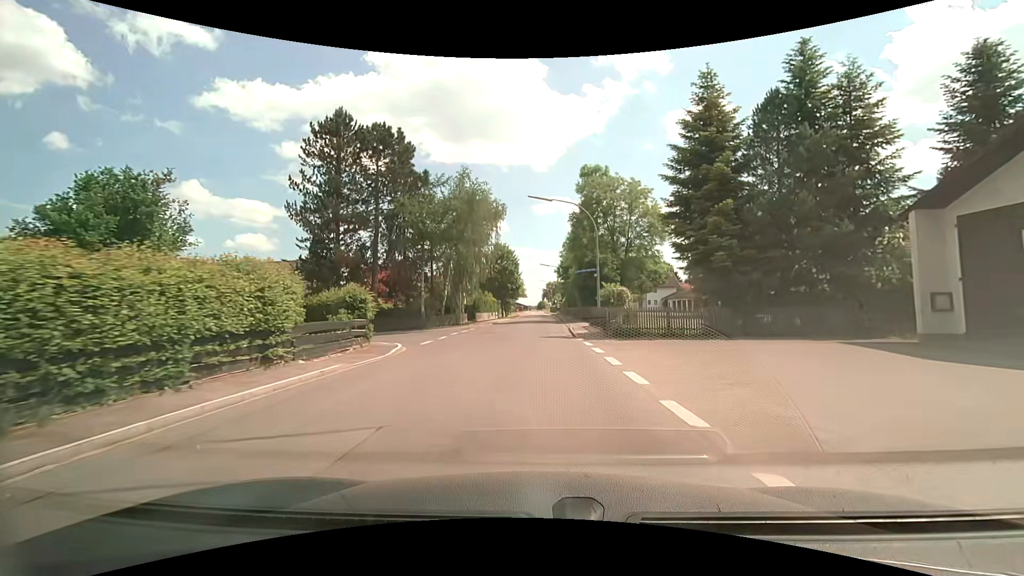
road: tertiary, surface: asphalt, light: Day
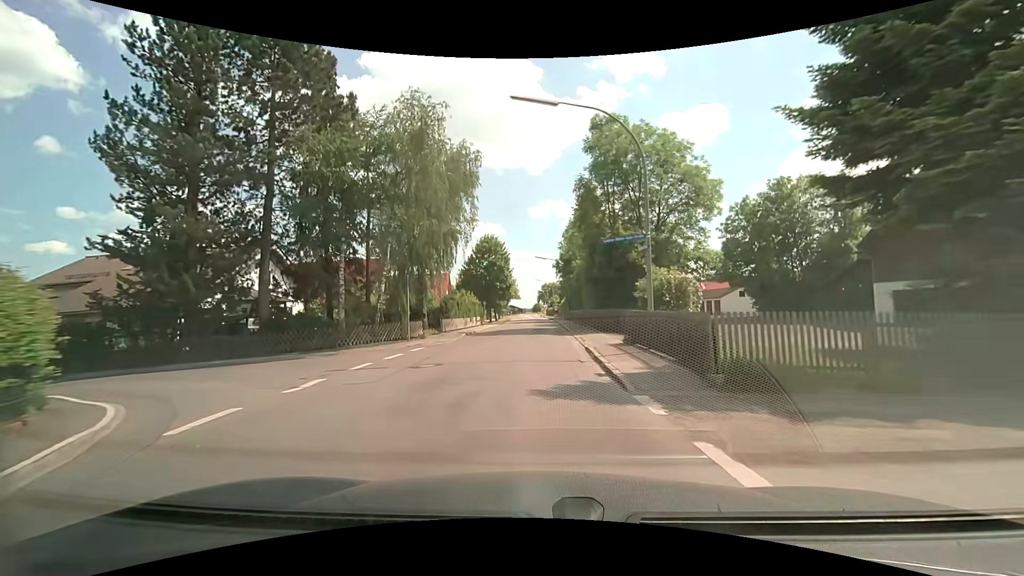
(+0.2, +14.0) m; +1°
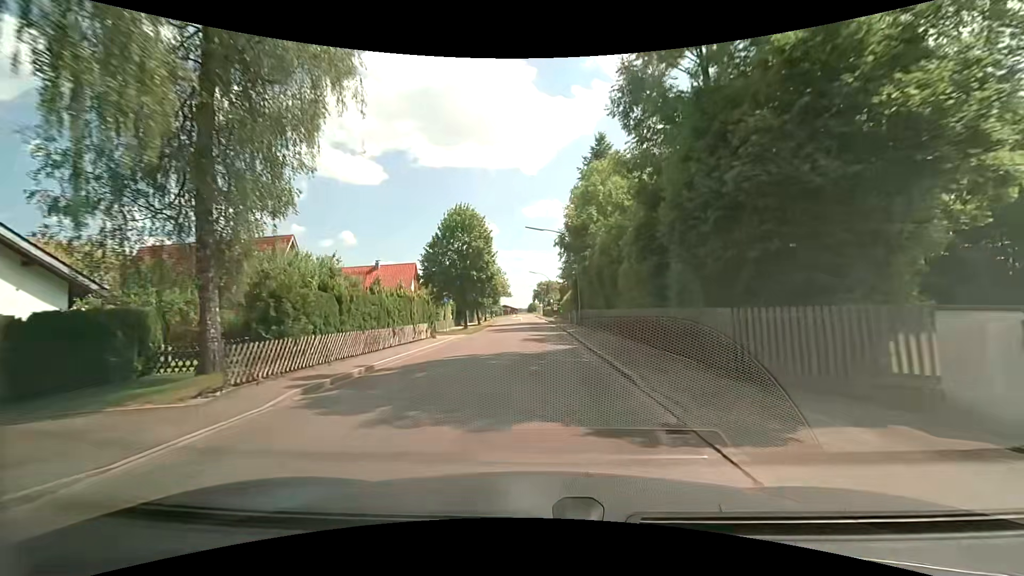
(0.0, +21.1) m; 0°
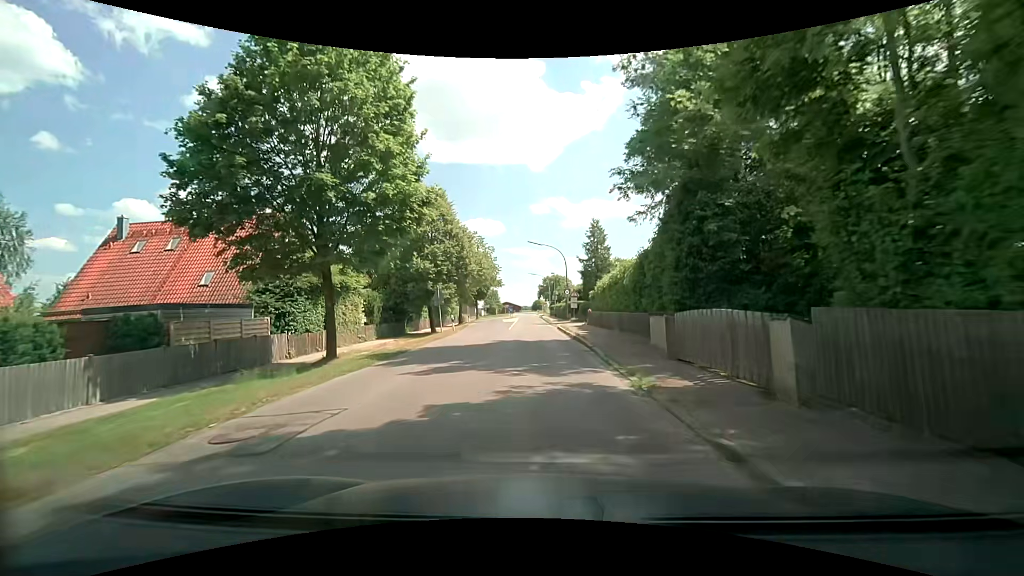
(-0.1, +34.2) m; -1°
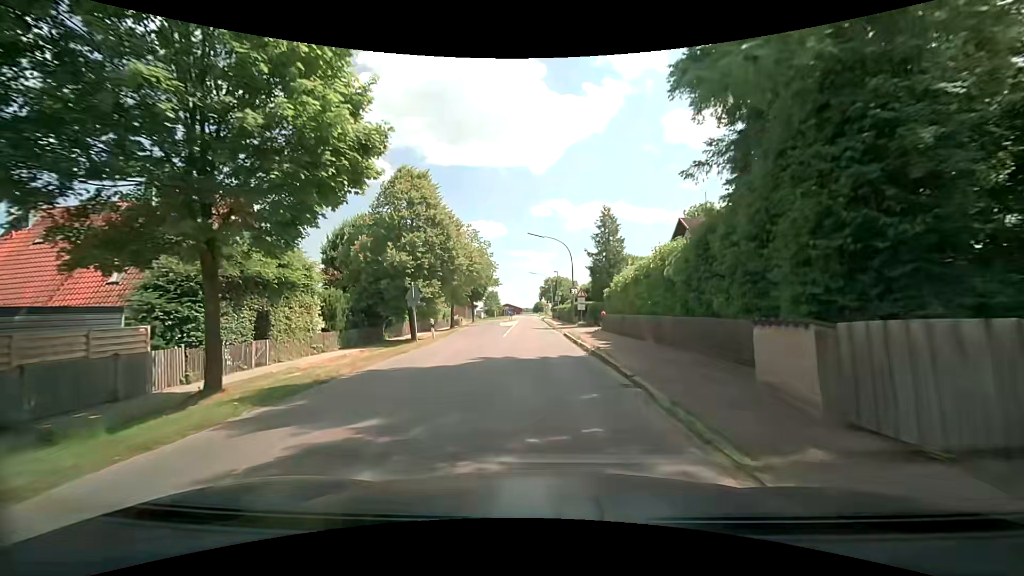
(0.0, +6.5) m; -1°
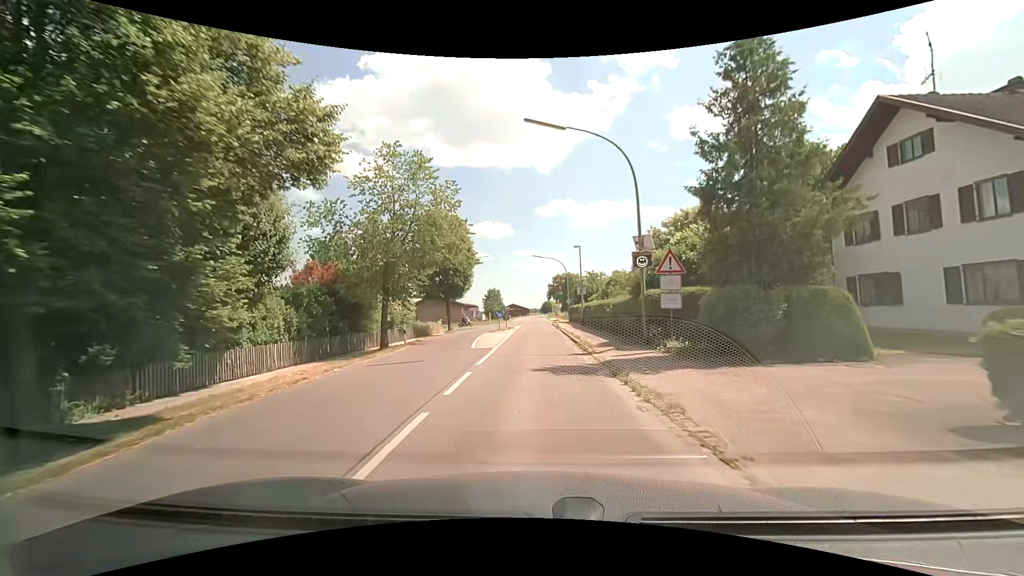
(0.0, +25.4) m; -1°
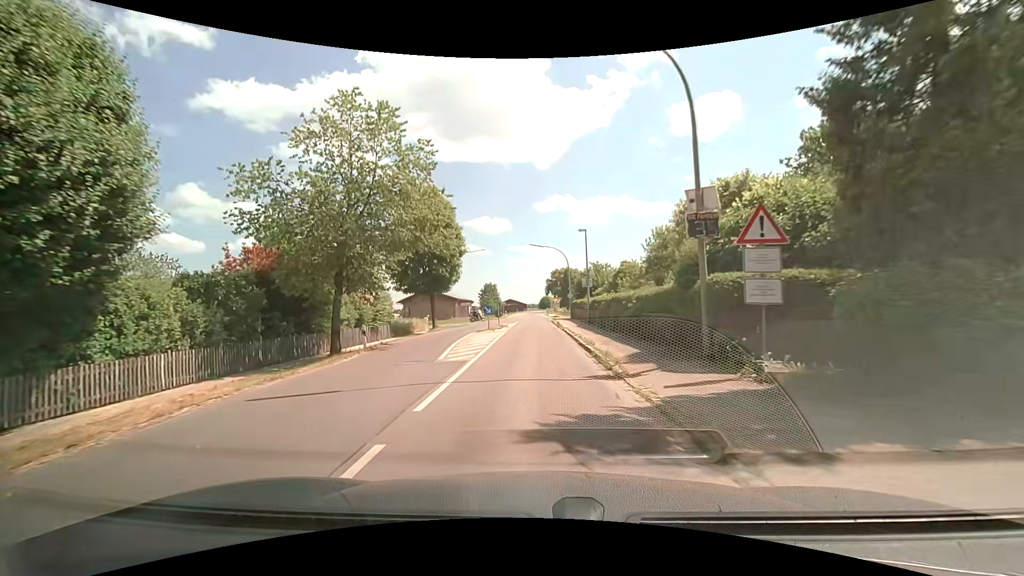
(+0.1, +6.2) m; +1°
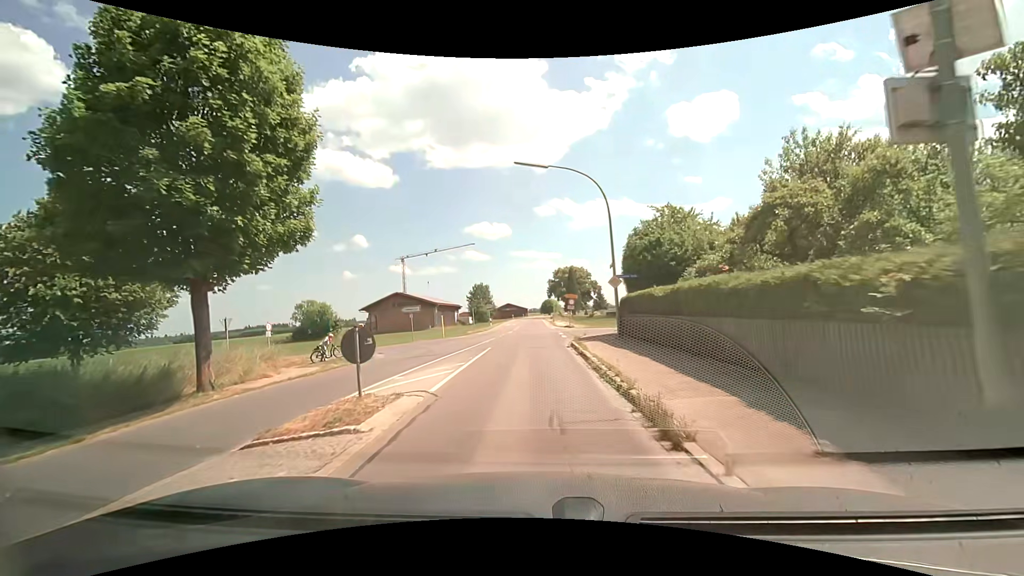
(+0.2, +28.7) m; +1°
(0, +10) (0, +20) (-2, +30) (-10, +34) (-20, +33) (-30, +33) (-40, +32) (-50, +32) (-60, +31) (-70, +31) m
